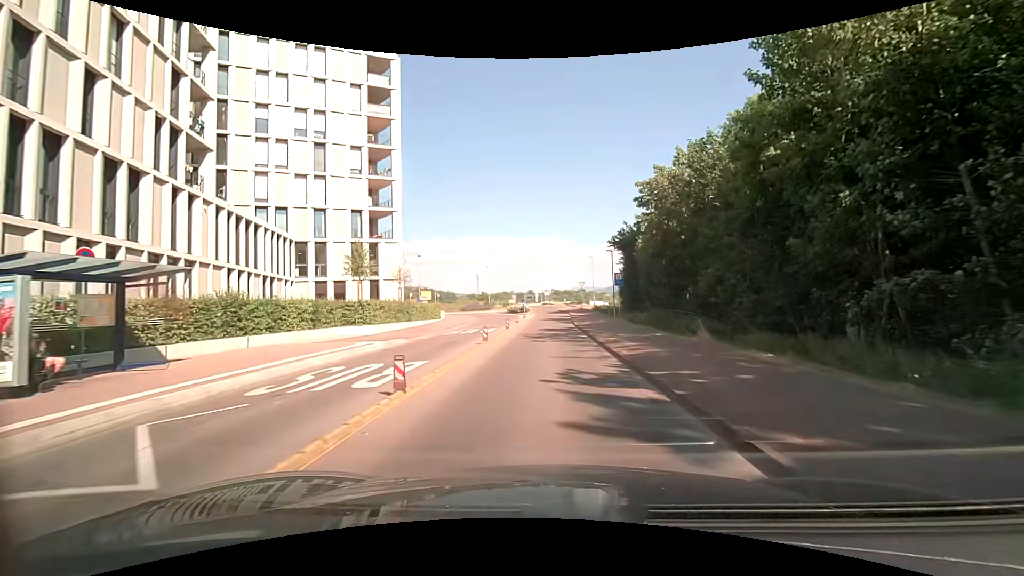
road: tertiary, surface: asphalt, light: Day
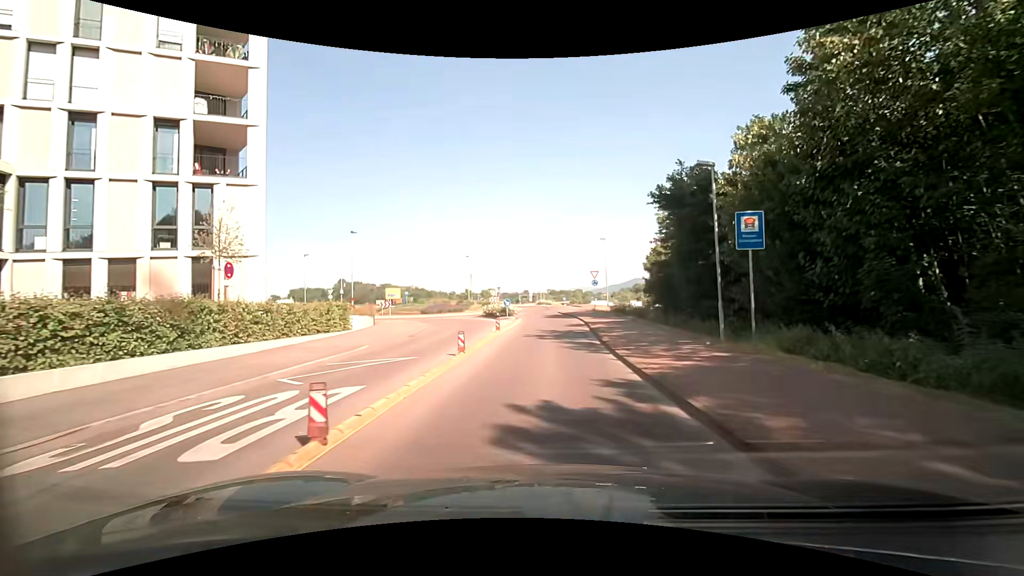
(0.0, +22.0) m; 0°
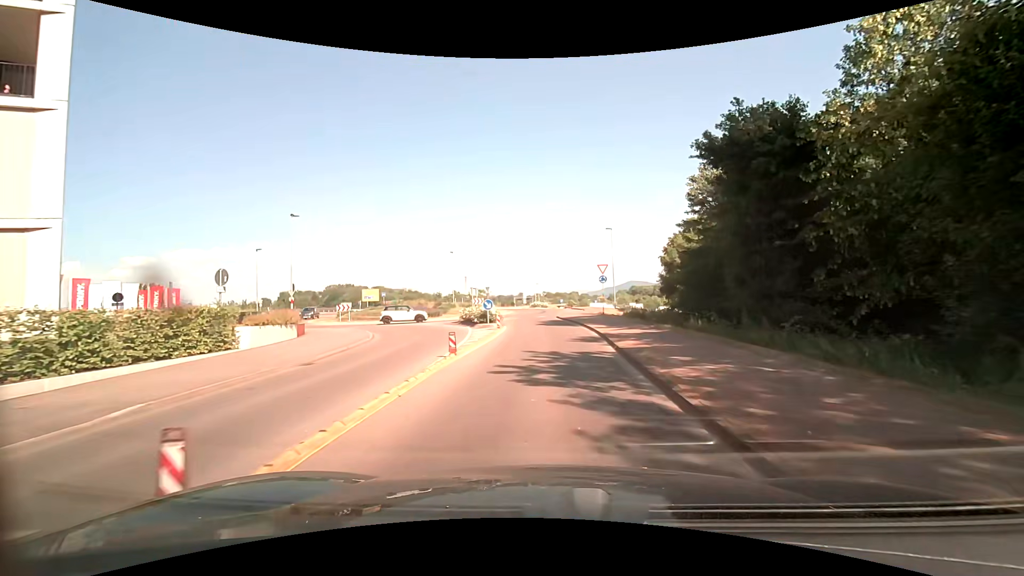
(+0.1, +9.8) m; +1°
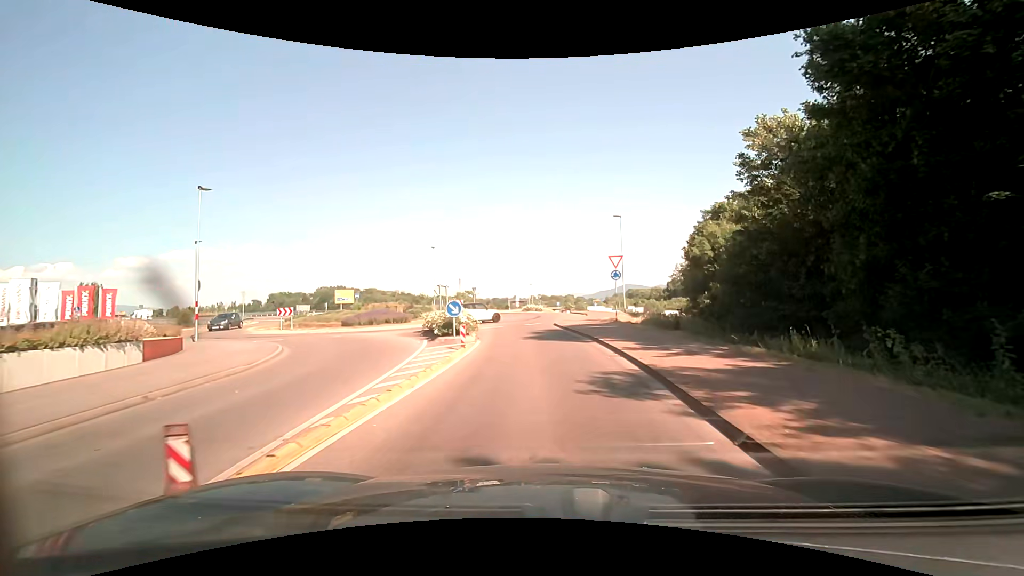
(0.0, +8.9) m; 0°
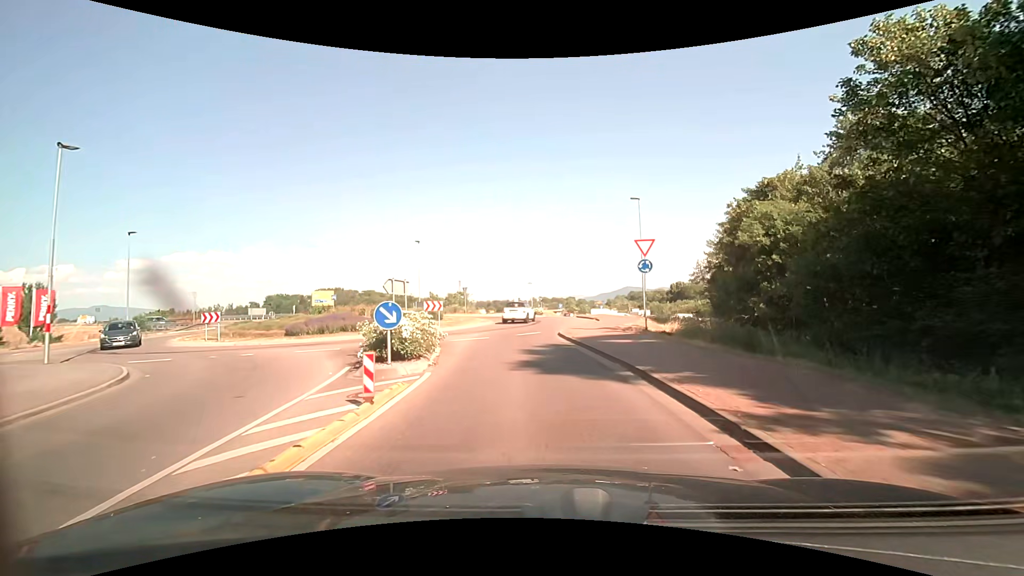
(+0.1, +7.7) m; +1°
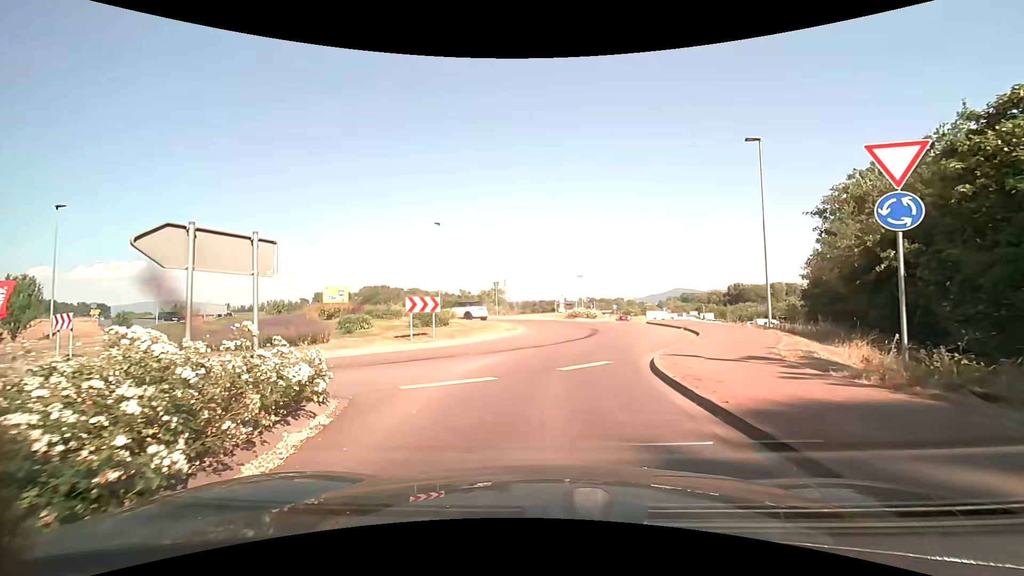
(-0.5, +11.5) m; -6°
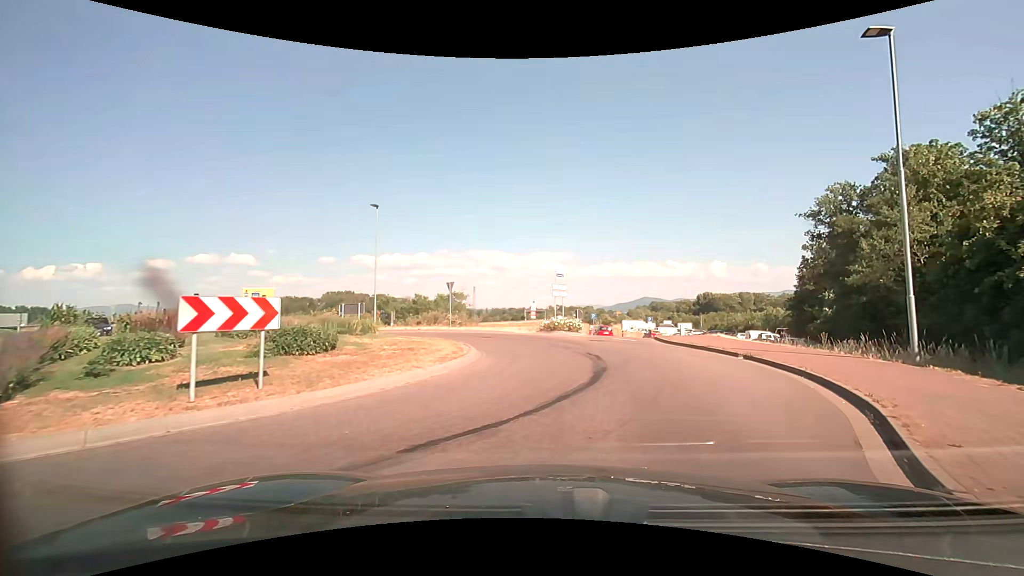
(0.0, +9.7) m; +4°
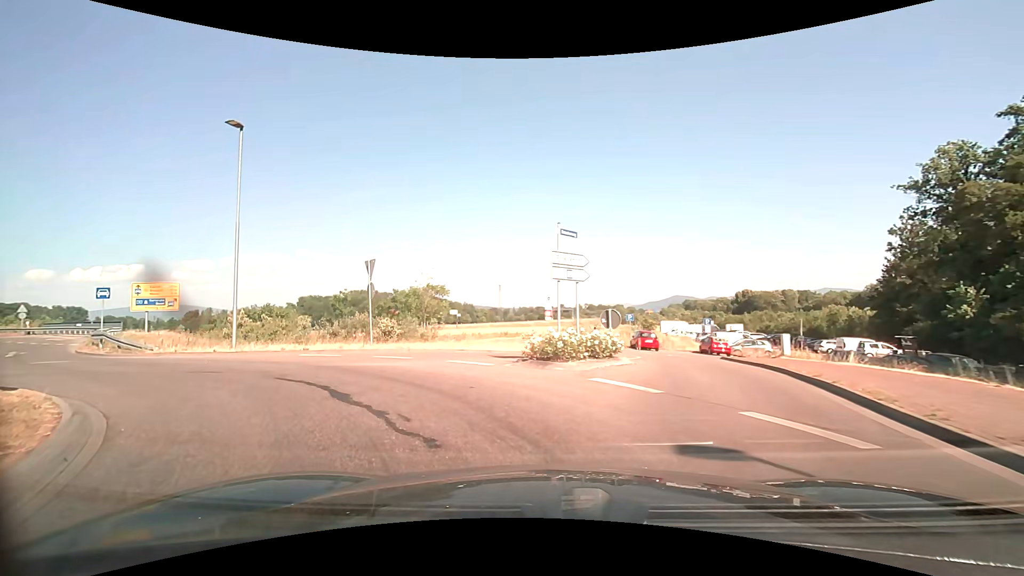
(+0.9, +15.4) m; -5°
(-3, +9) (-11, +15) (-20, +20) (-27, +27) (-34, +34) (-42, +40) (-51, +44) (-60, +49) (-69, +54) (-77, +59) m
